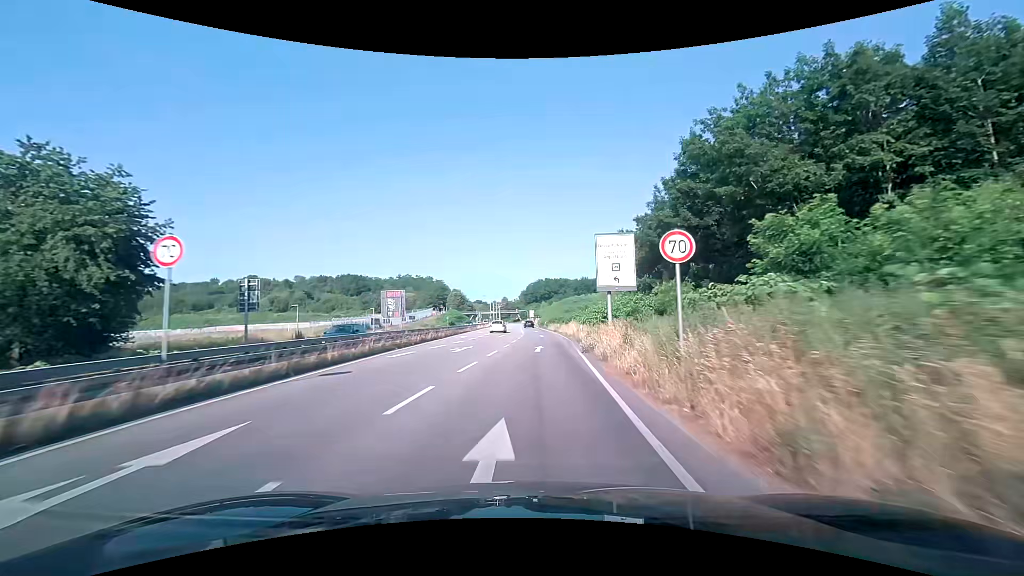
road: primary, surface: asphalt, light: Day
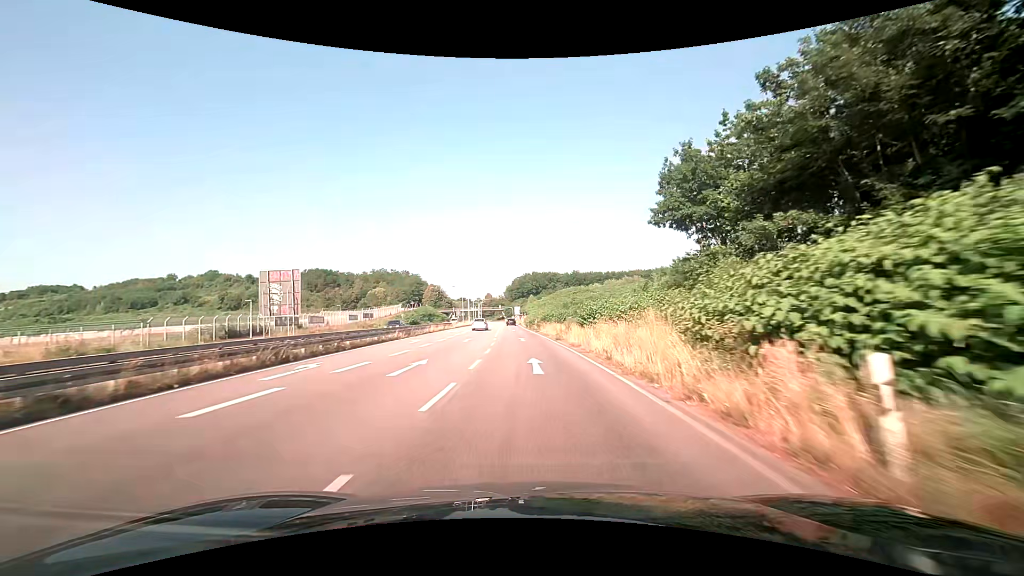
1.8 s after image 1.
(+0.6, +29.9) m; +2°
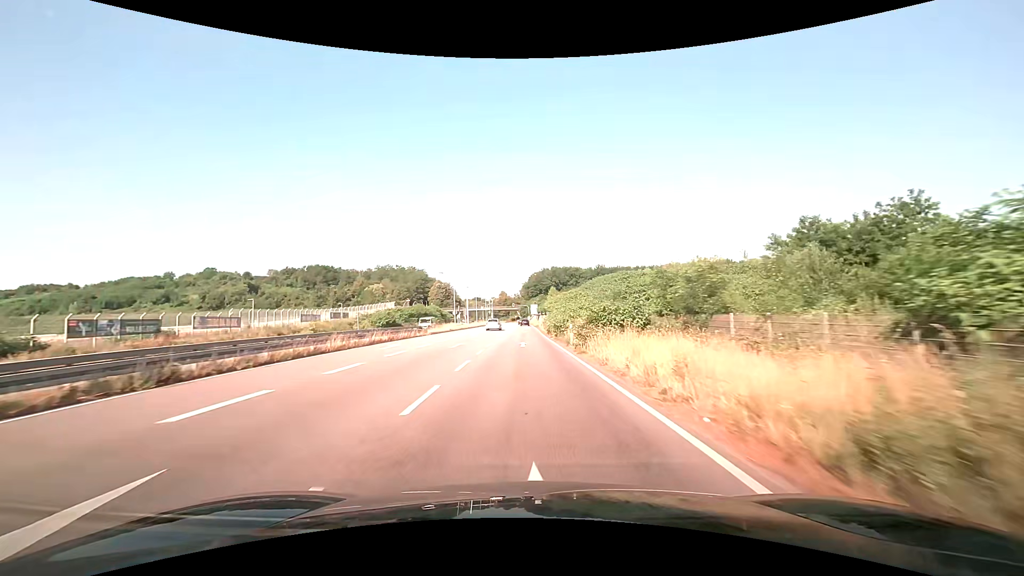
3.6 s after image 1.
(-0.4, +30.5) m; -2°
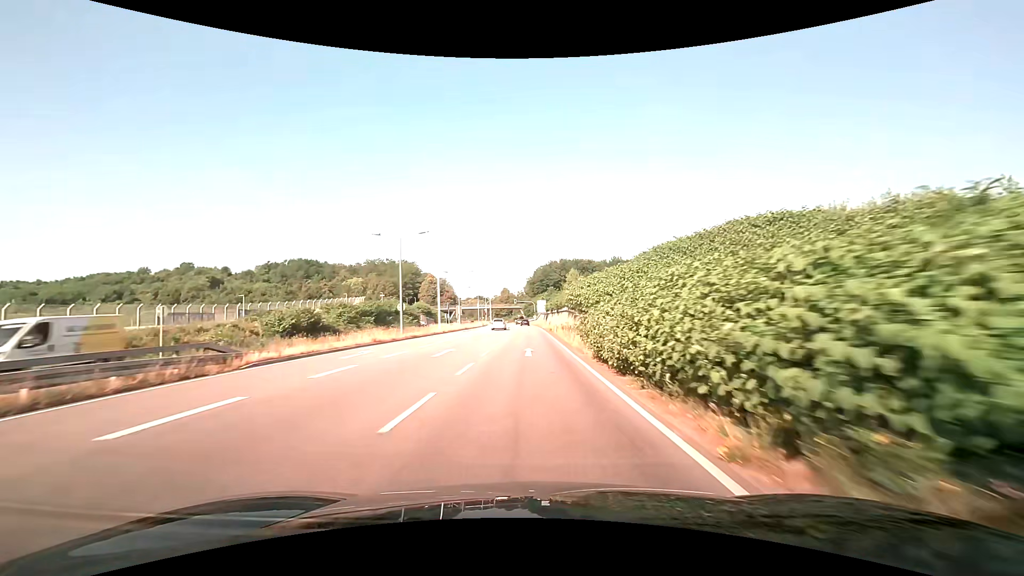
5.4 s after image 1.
(-0.4, +31.2) m; -1°
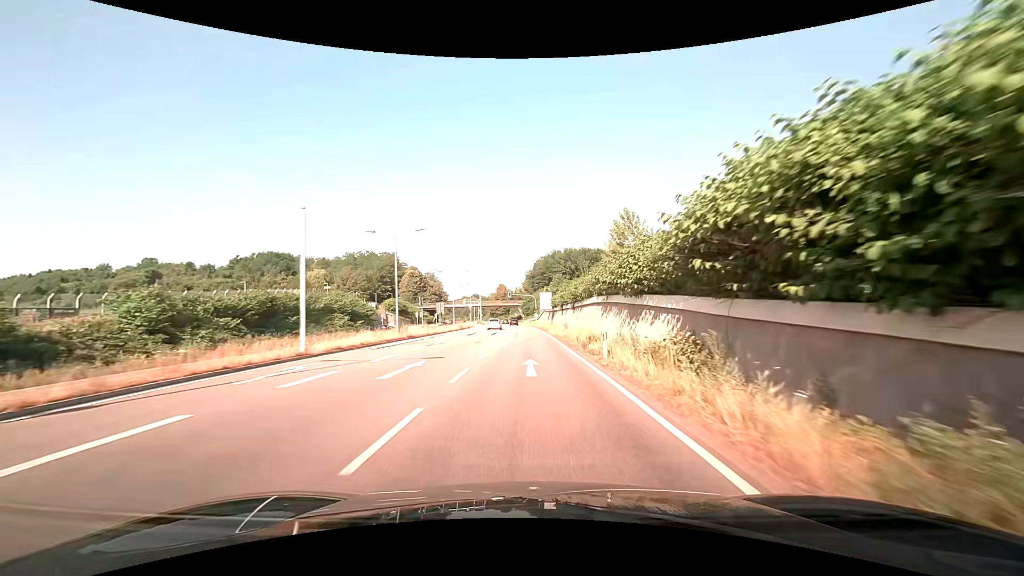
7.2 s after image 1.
(0.0, +31.8) m; 0°
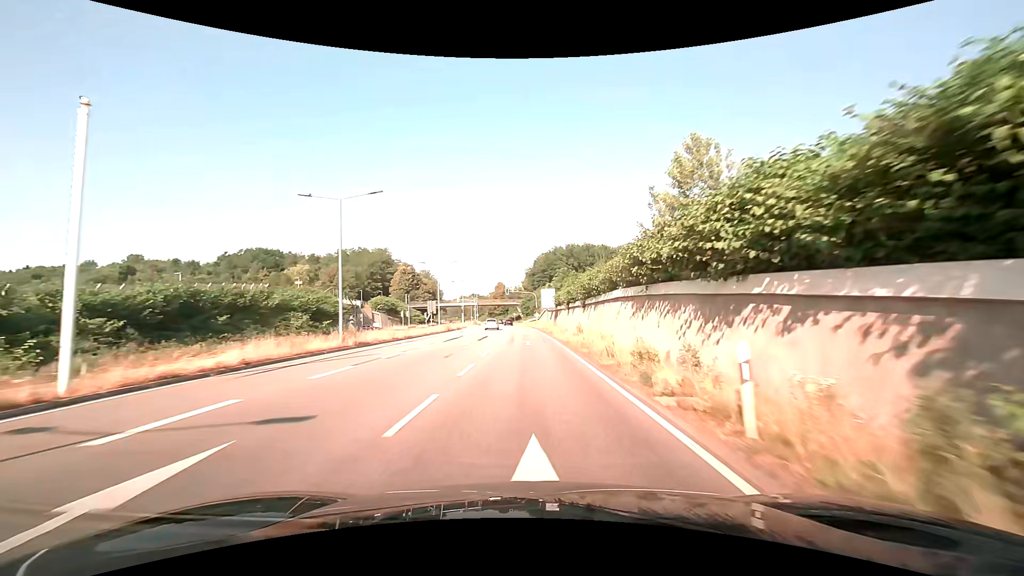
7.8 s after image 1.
(0.0, +10.7) m; 0°
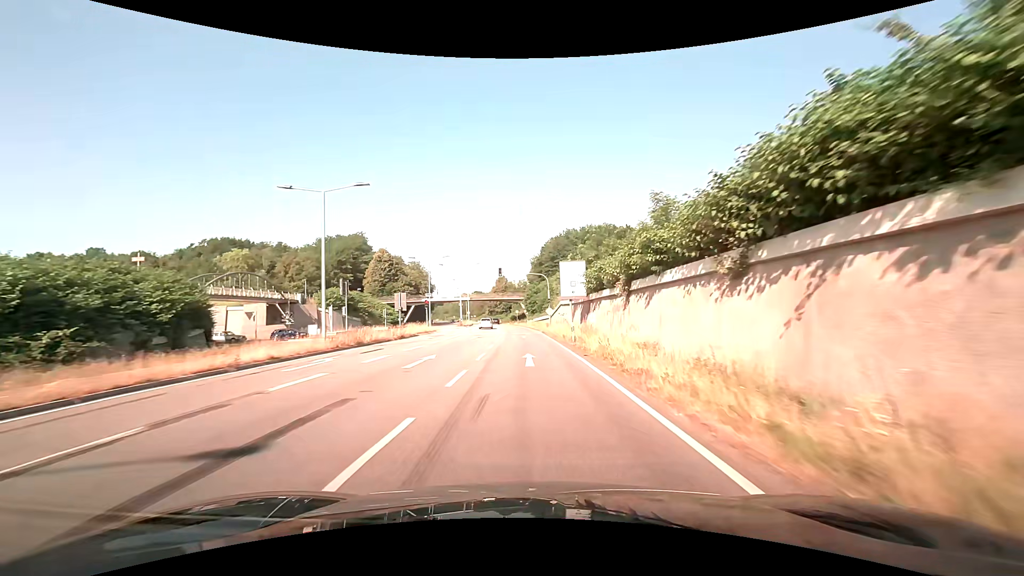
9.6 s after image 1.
(-0.1, +32.3) m; -1°
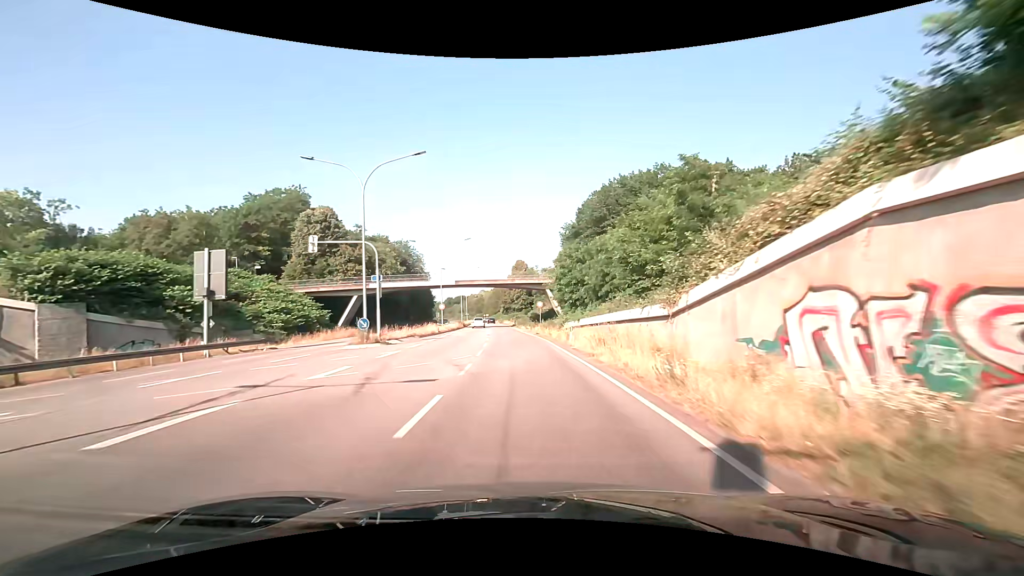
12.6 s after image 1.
(-1.1, +53.7) m; -3°
(0, +10) (0, +20) (-1, +30) (-2, +40) (-2, +50) (-3, +60) (-4, +70) (-5, +80) (-6, +90) (-7, +100) m
